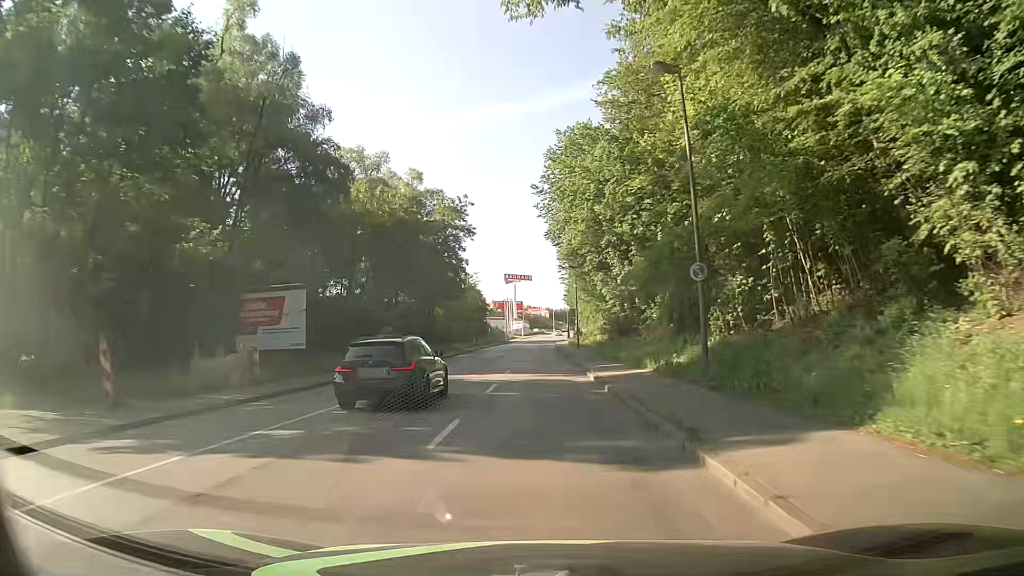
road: tertiary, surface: asphalt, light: Day
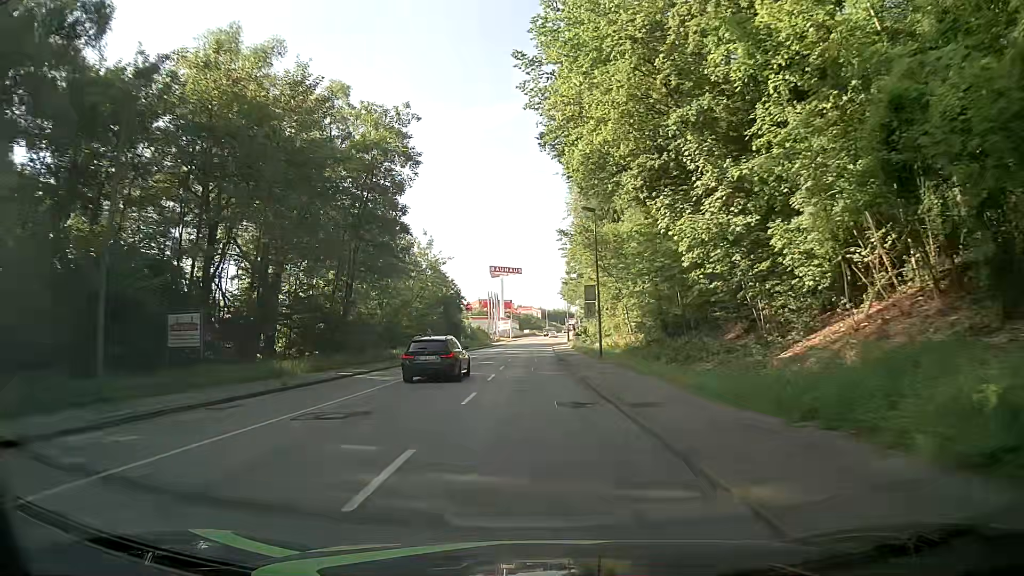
(+0.2, +30.4) m; +1°
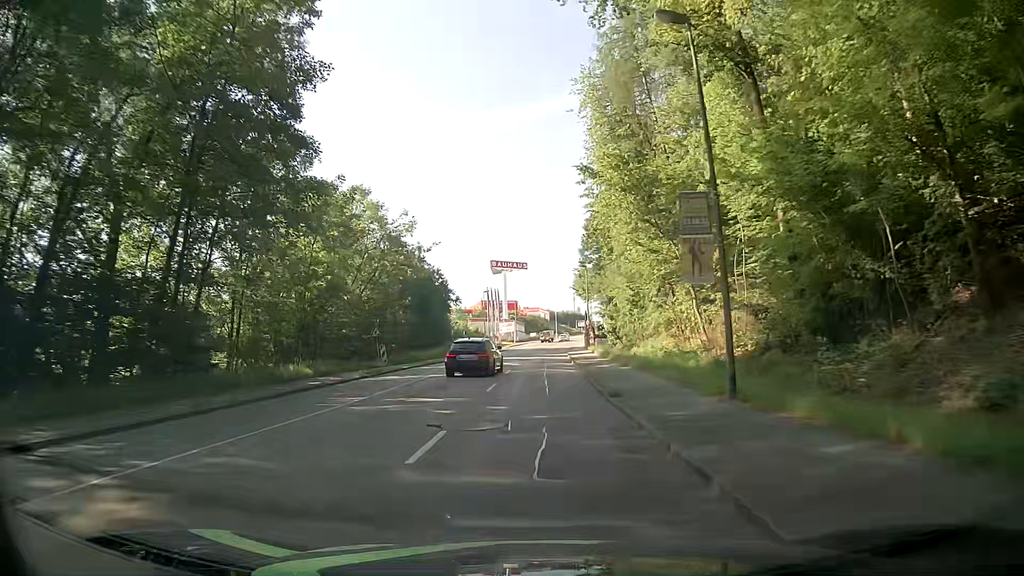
(-0.1, +22.8) m; -1°
(0, +10) (0, +20) (0, +30) (+1, +40) (+1, +50) (+1, +60) (+2, +70) (+3, +80) (+3, +90) (+4, +100) m
